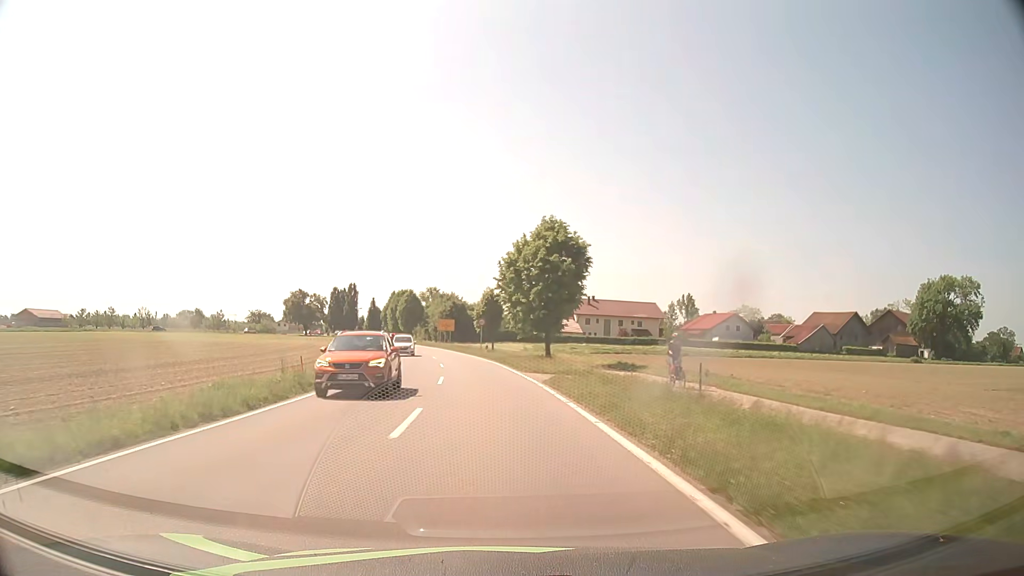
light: Day
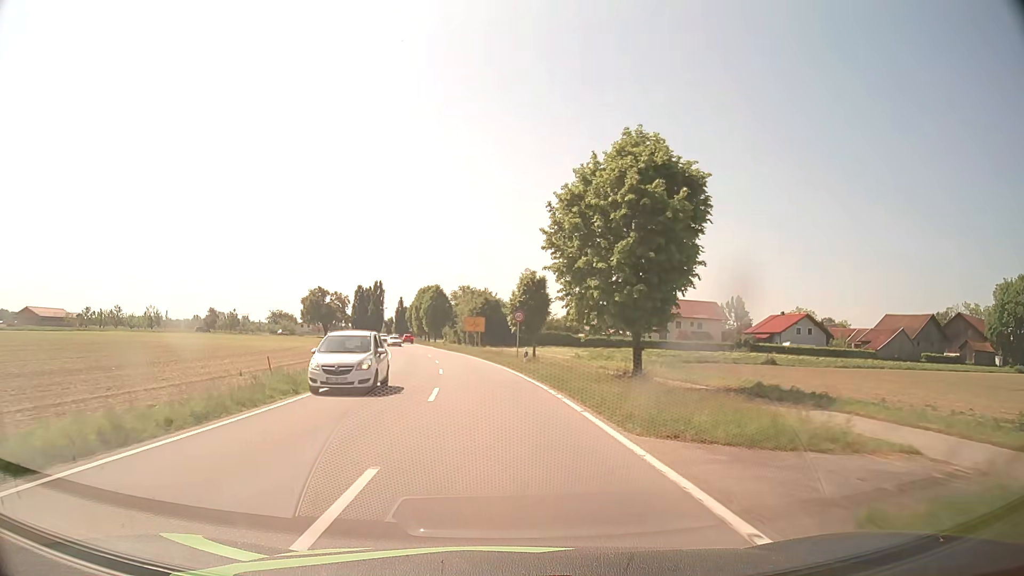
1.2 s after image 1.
(-0.5, +18.2) m; -3°
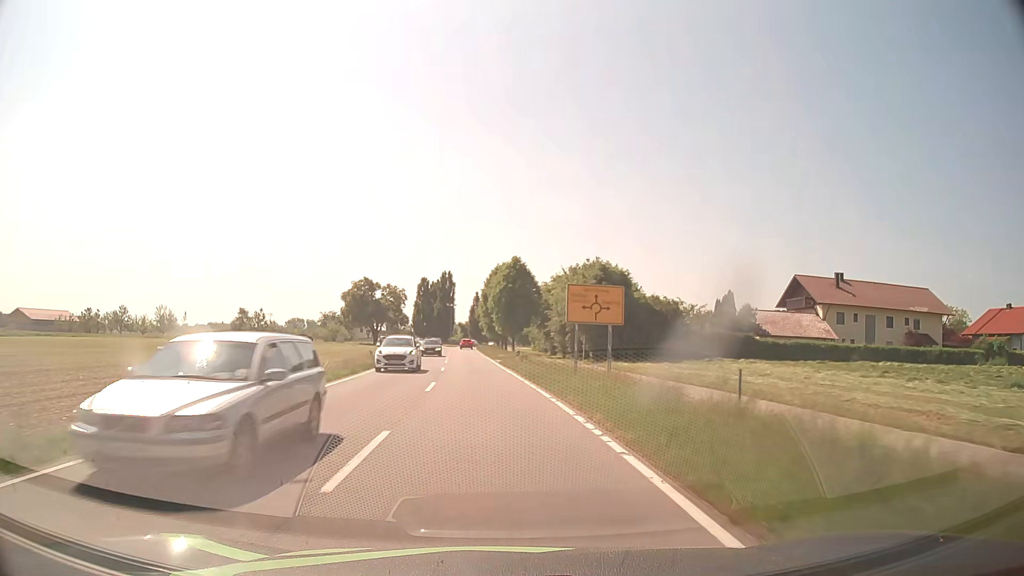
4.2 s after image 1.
(-3.0, +45.4) m; -8°
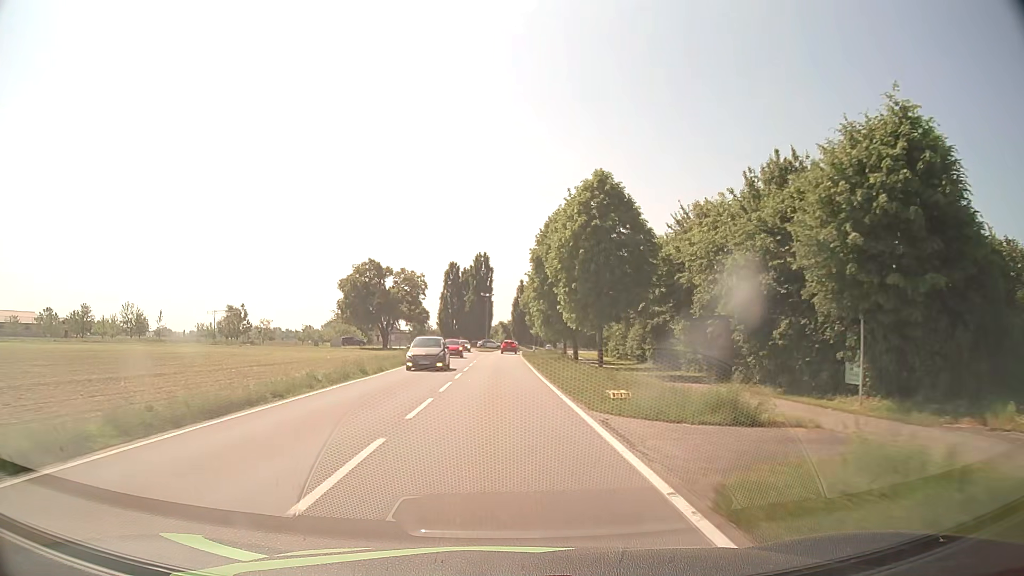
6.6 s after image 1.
(-1.5, +36.4) m; -4°
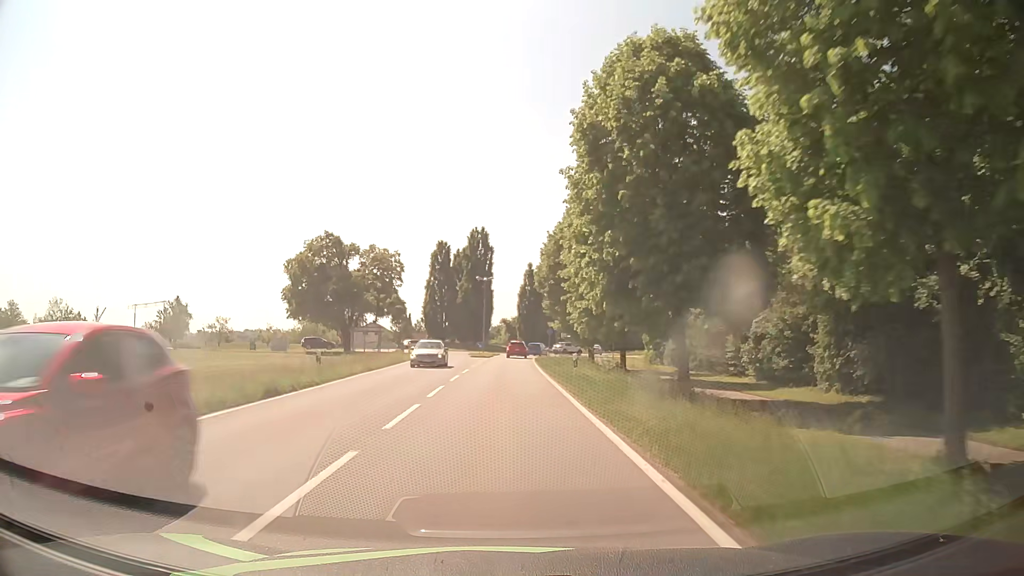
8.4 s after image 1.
(0.0, +27.2) m; 0°
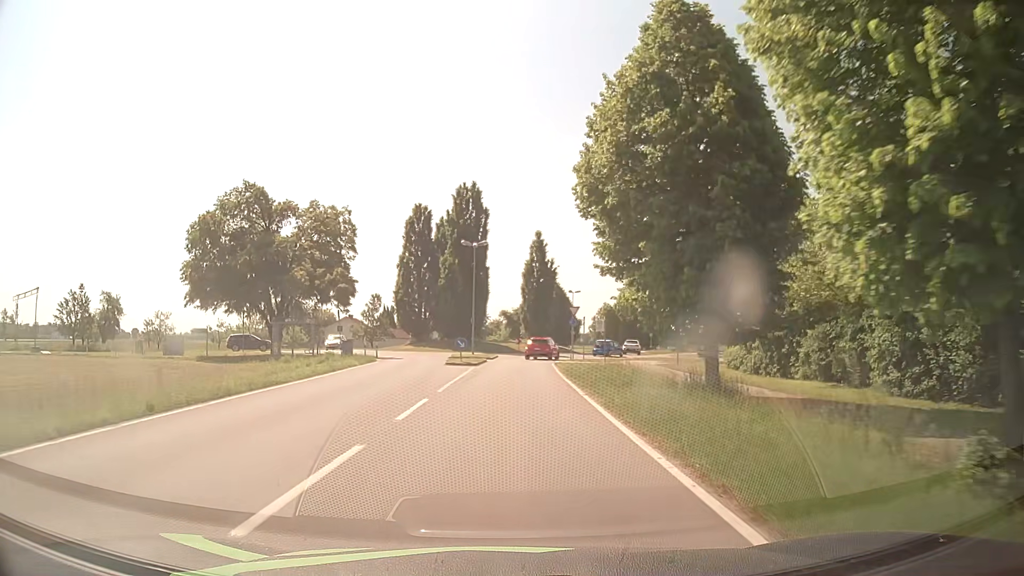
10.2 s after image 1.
(0.0, +24.7) m; 0°
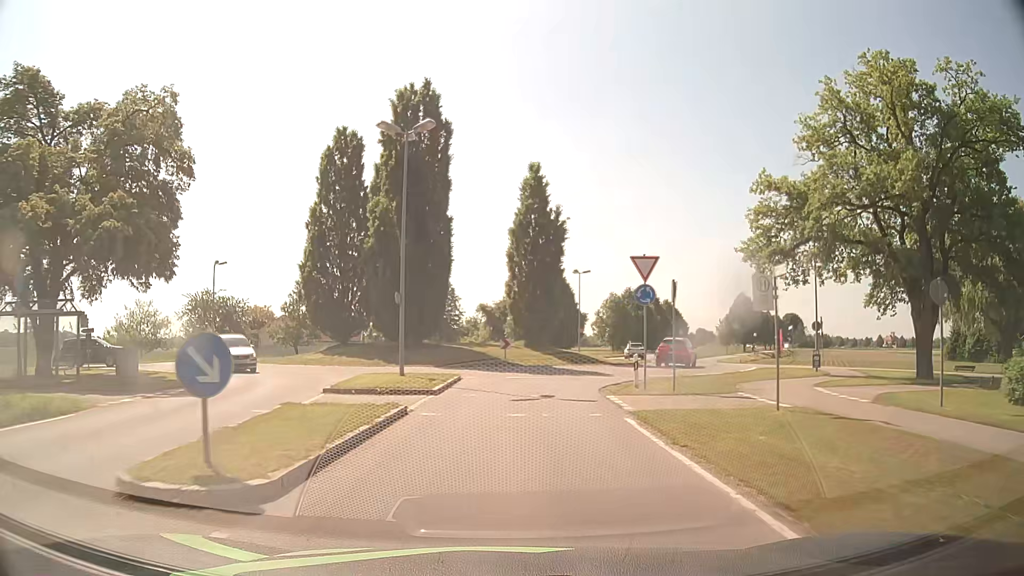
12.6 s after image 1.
(+0.3, +27.6) m; +2°
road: tertiary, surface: asphalt
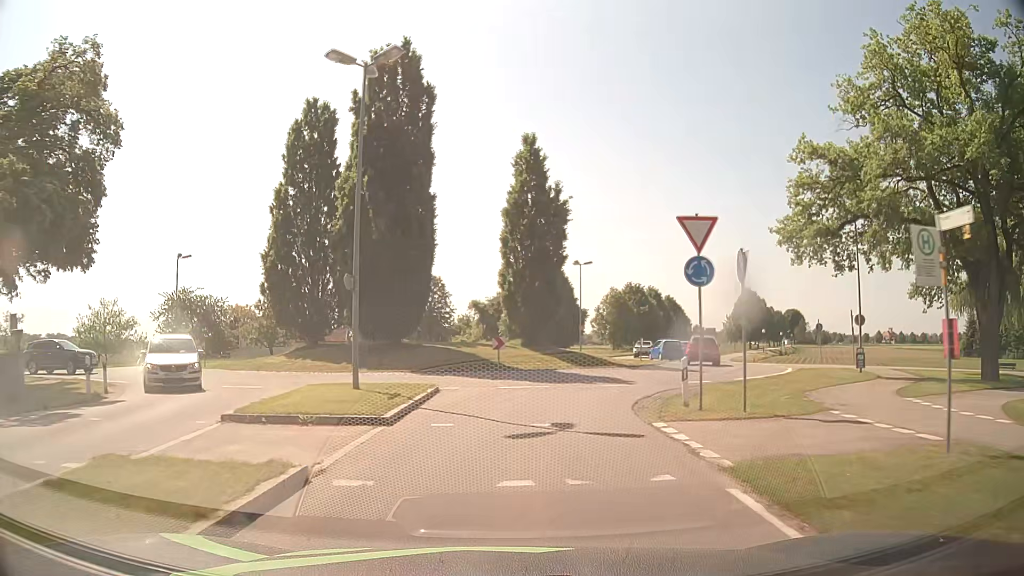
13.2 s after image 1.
(0.0, +5.8) m; 0°
(0, +10) (+2, +20) (+7, +28) (+11, +38) (+12, +48) (+12, +58) (+14, +67) (+18, +76) (+22, +86) (+27, +94) m
